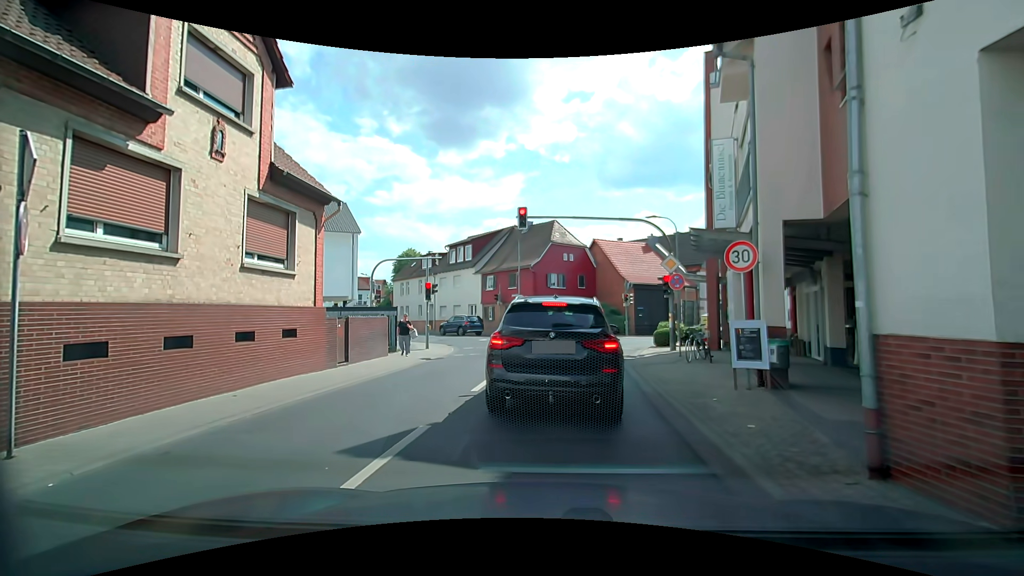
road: tertiary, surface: asphalt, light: Day
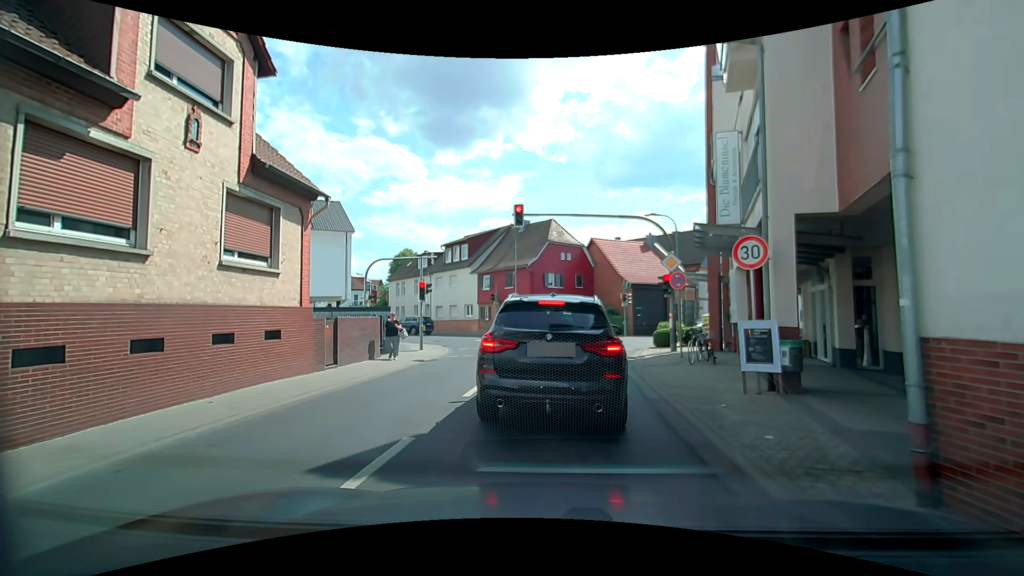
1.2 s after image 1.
(0.0, +0.6) m; 0°
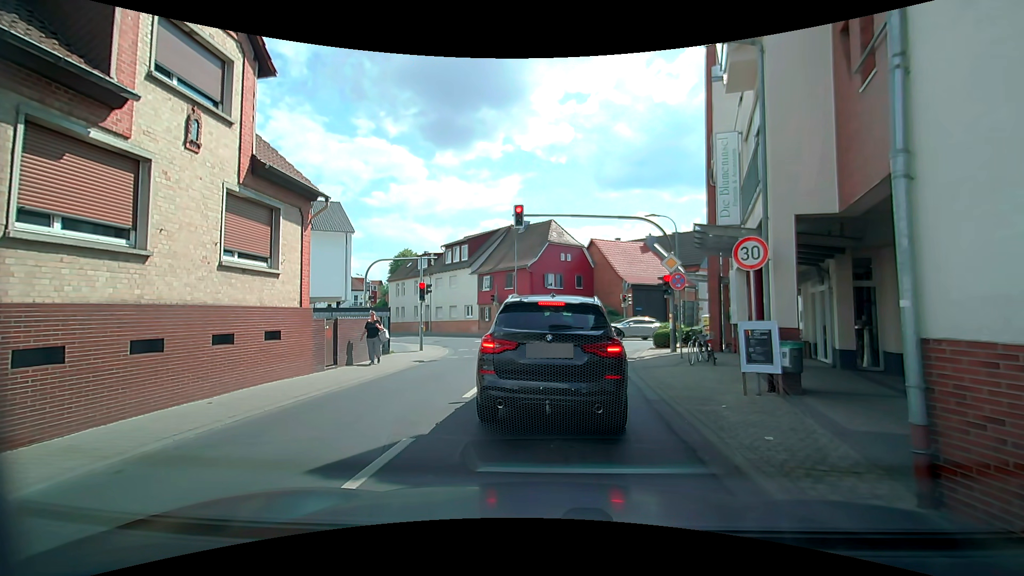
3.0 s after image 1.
(0.0, +0.1) m; 0°
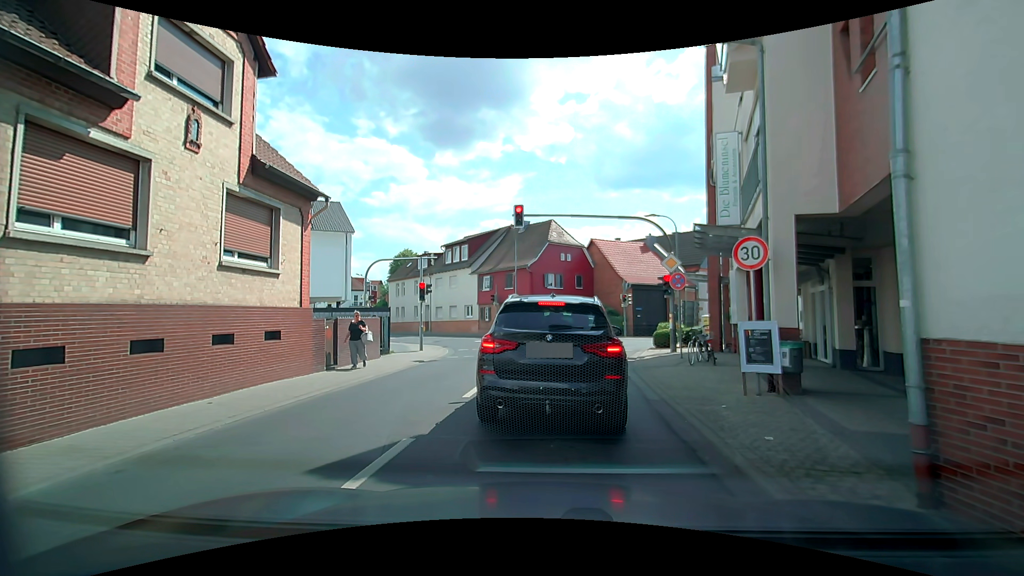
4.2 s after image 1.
(0.0, 0.0) m; 0°
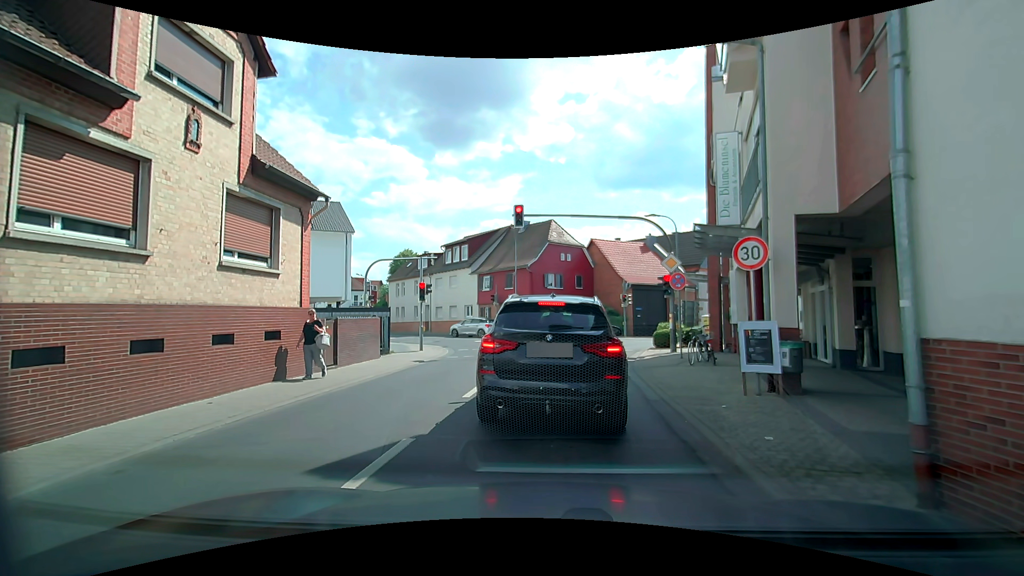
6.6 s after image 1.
(0.0, 0.0) m; 0°
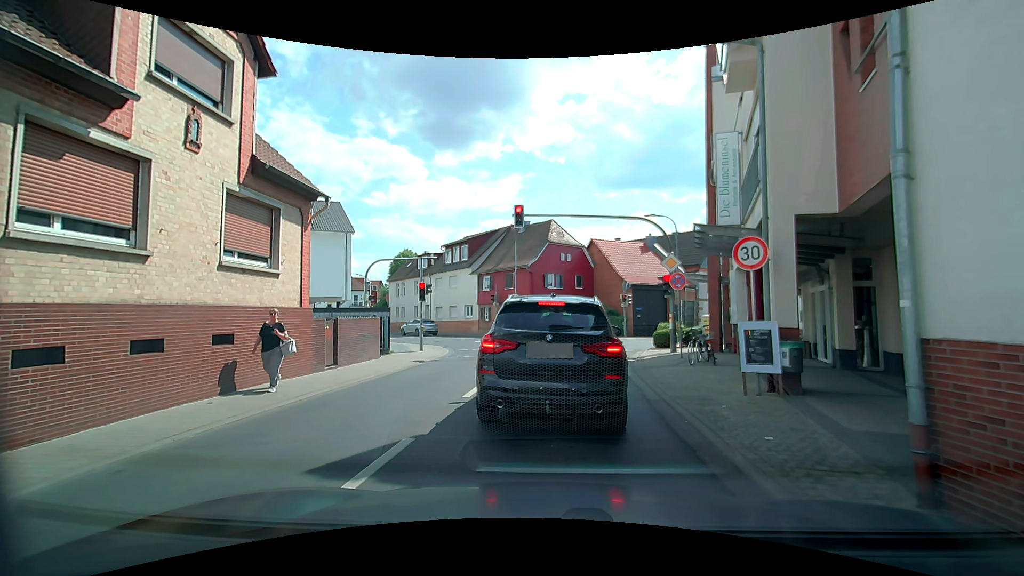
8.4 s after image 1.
(0.0, 0.0) m; 0°
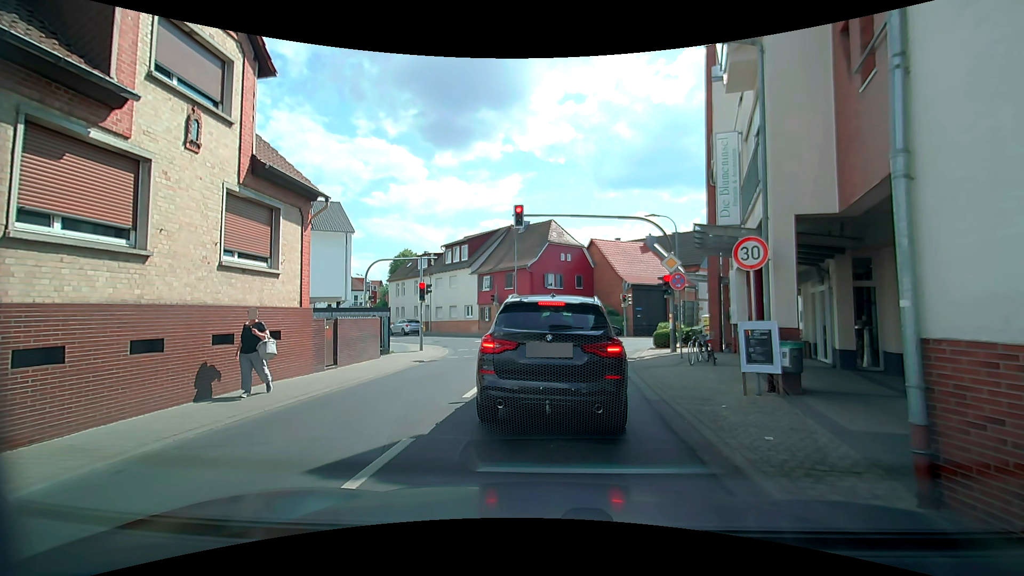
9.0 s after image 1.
(0.0, 0.0) m; 0°
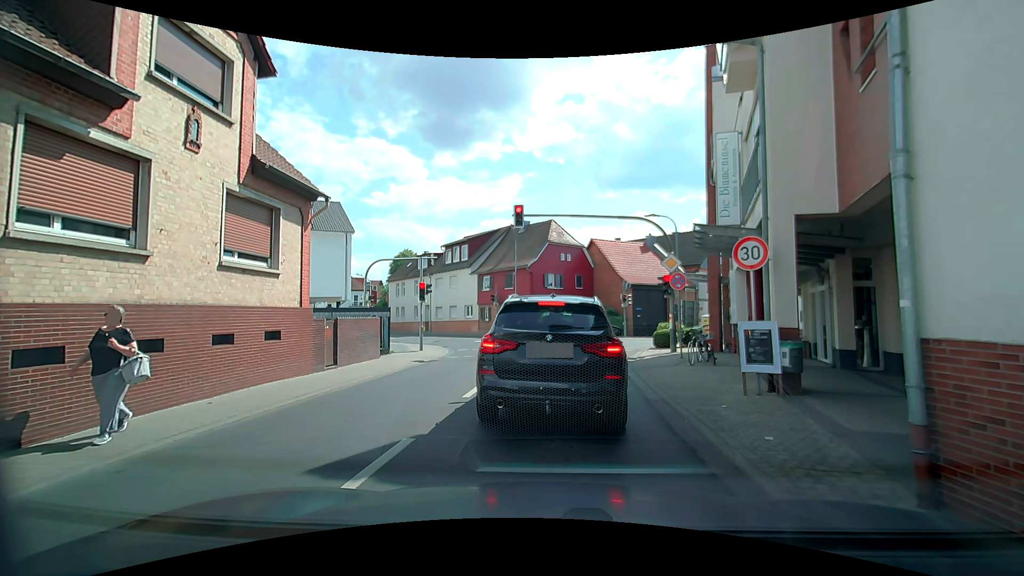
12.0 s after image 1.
(0.0, 0.0) m; 0°
(+2, +10) (+5, +19) (+7, +29) (+4, +39) (-1, +47) (-6, +56) (-10, +65) (-15, +73) (-20, +82) (-25, +91) m
